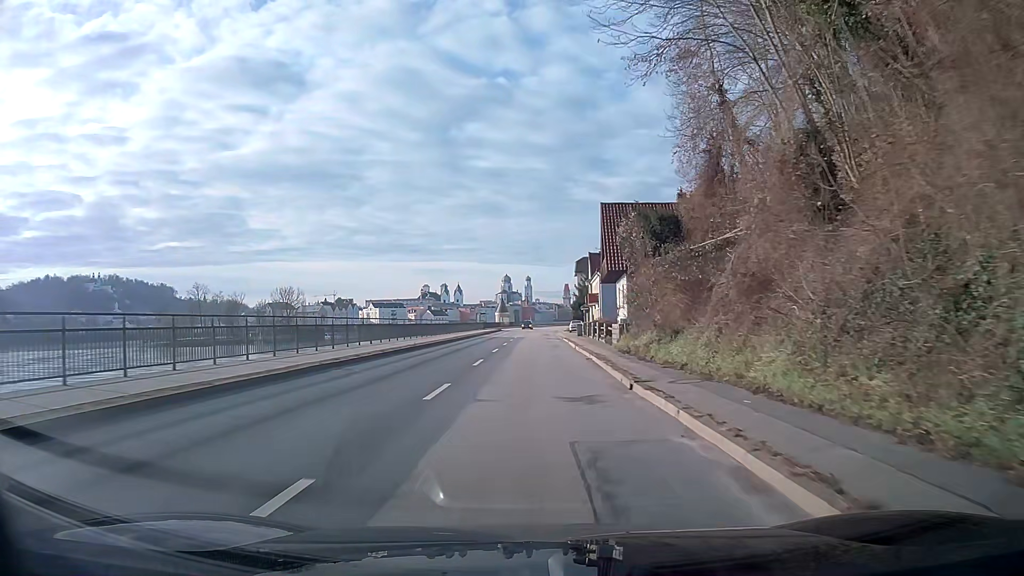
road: primary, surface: asphalt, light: Day
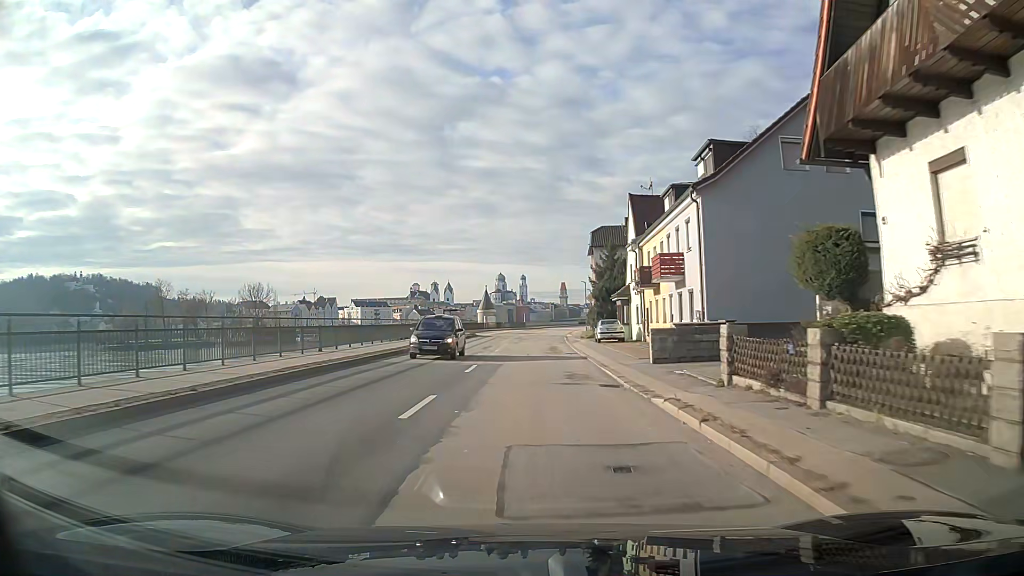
(+0.1, +38.4) m; 0°
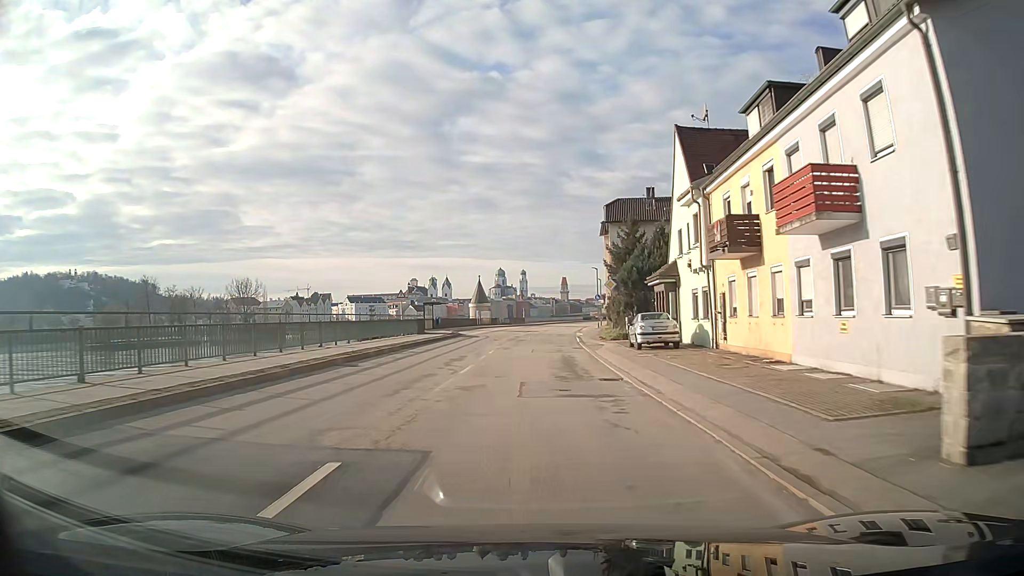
(+0.1, +15.2) m; 0°
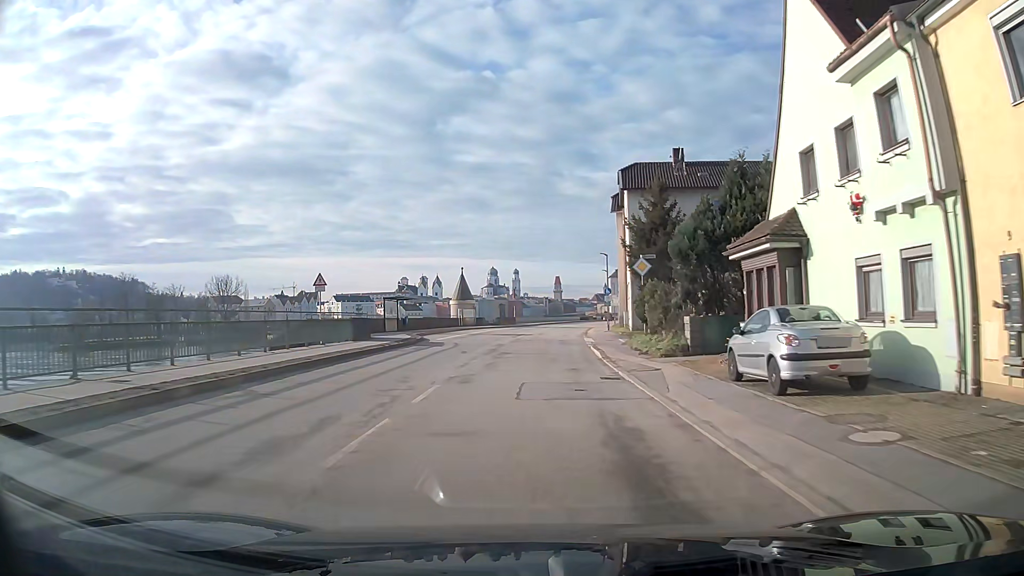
(0.0, +15.2) m; +1°
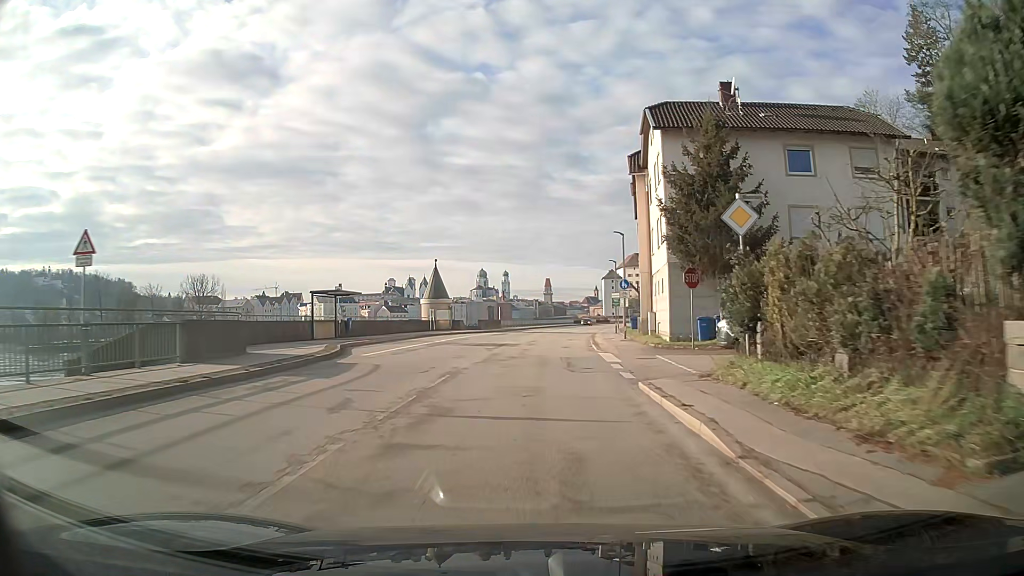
(+0.1, +15.2) m; +1°
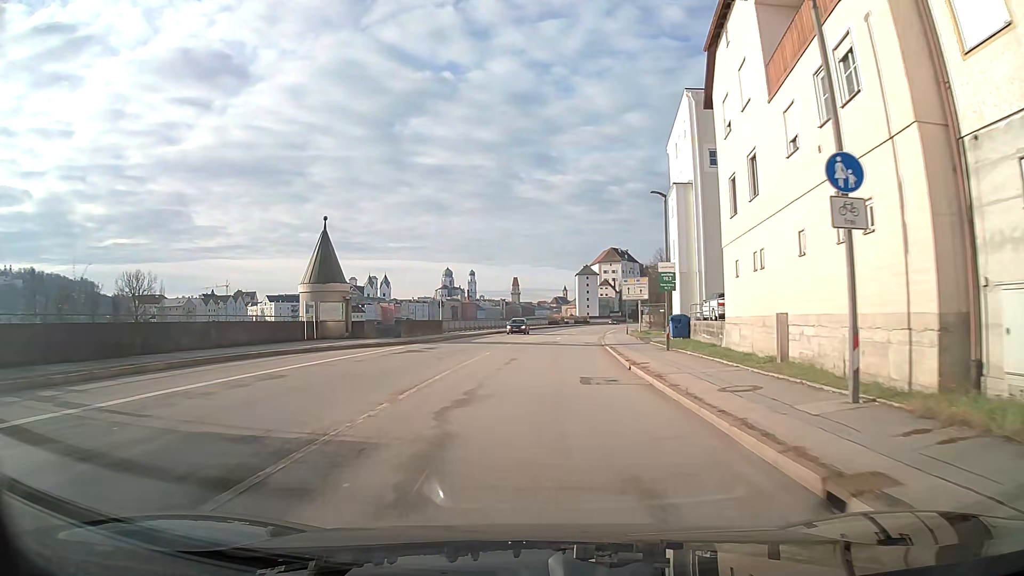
(+0.7, +30.4) m; +3°
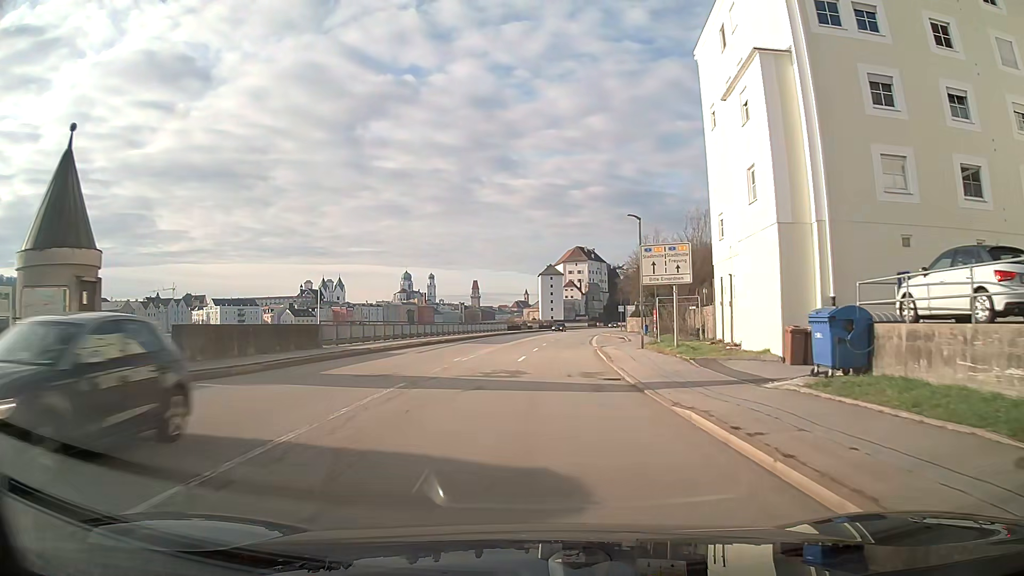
(+0.6, +22.8) m; +3°
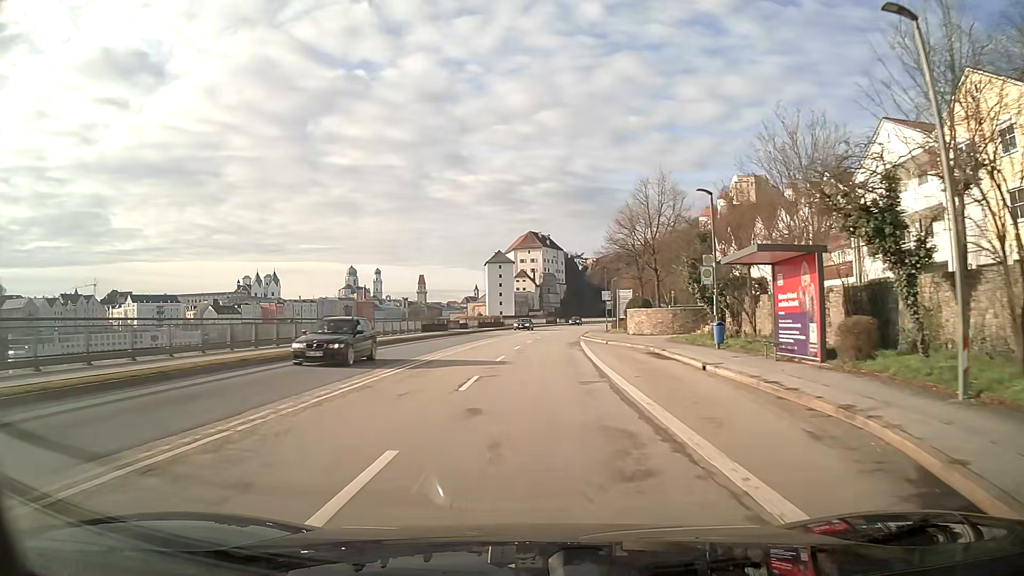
(+1.5, +38.0) m; +4°
